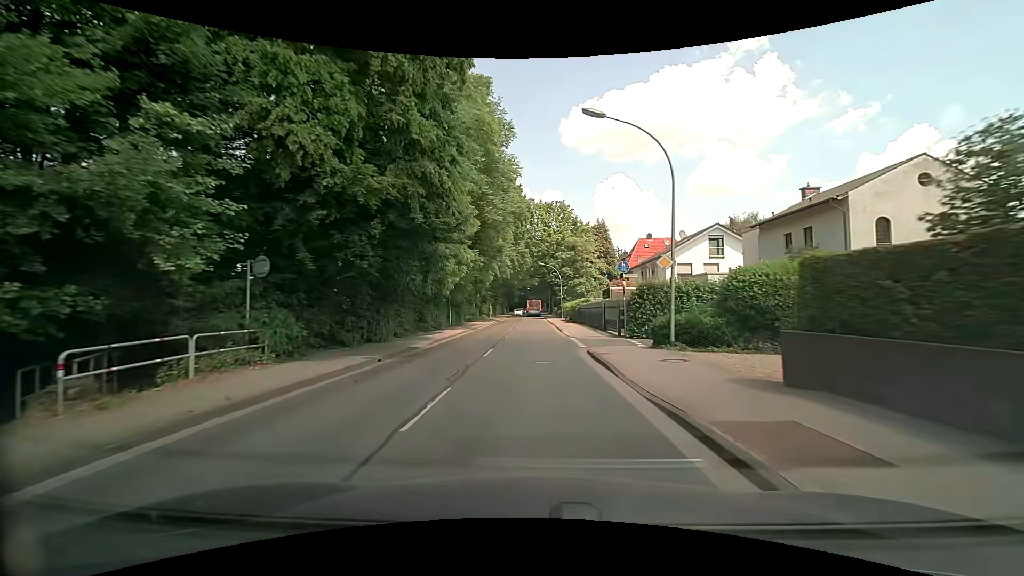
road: tertiary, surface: asphalt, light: Day
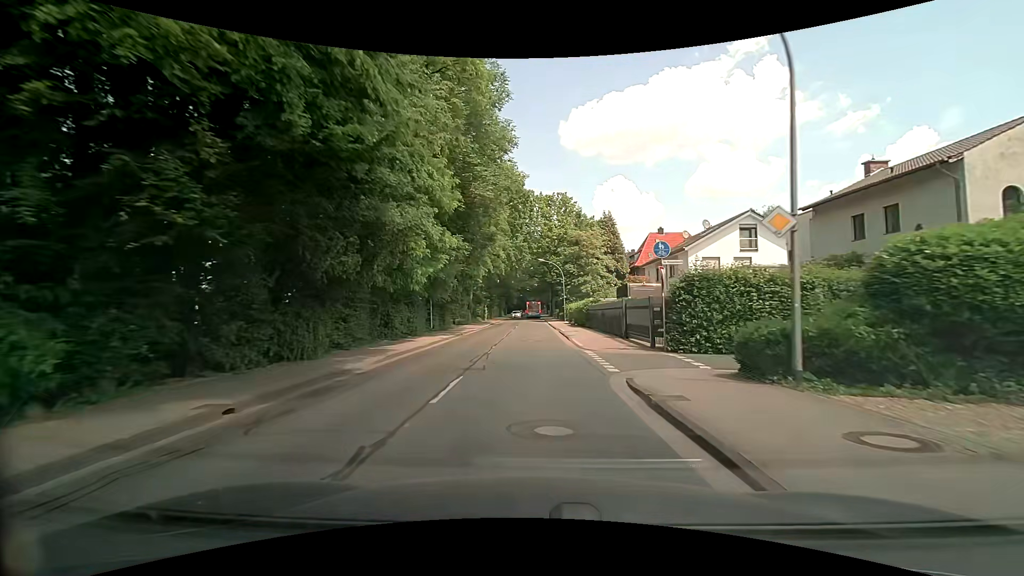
(0.0, +7.7) m; 0°
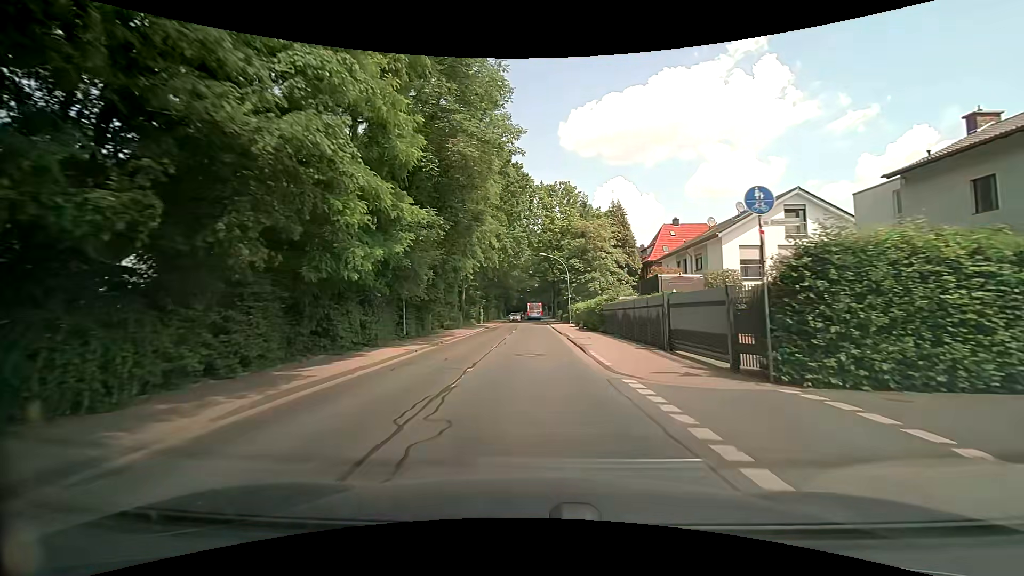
(+0.1, +7.6) m; 0°
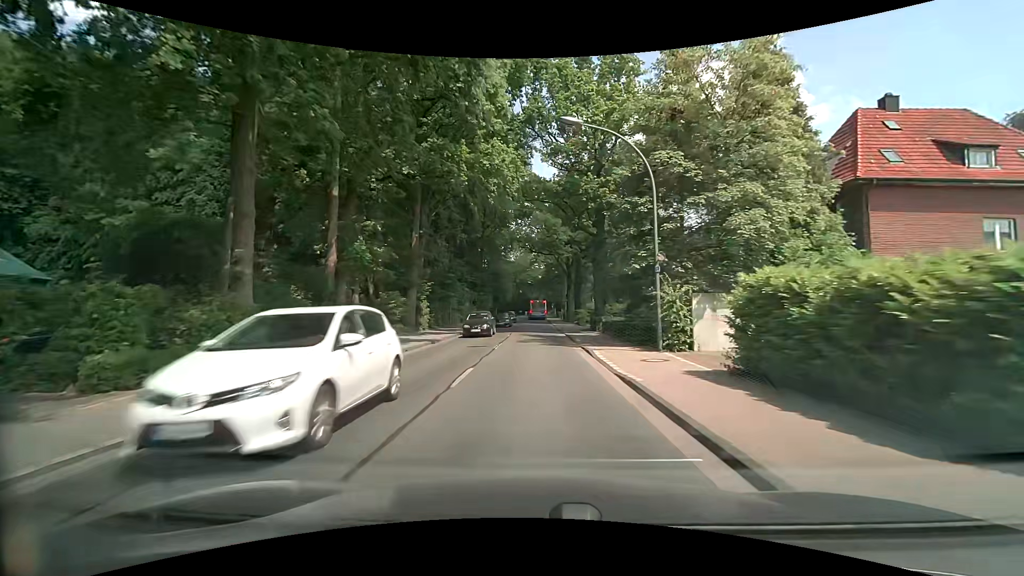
(-0.1, +38.0) m; -1°
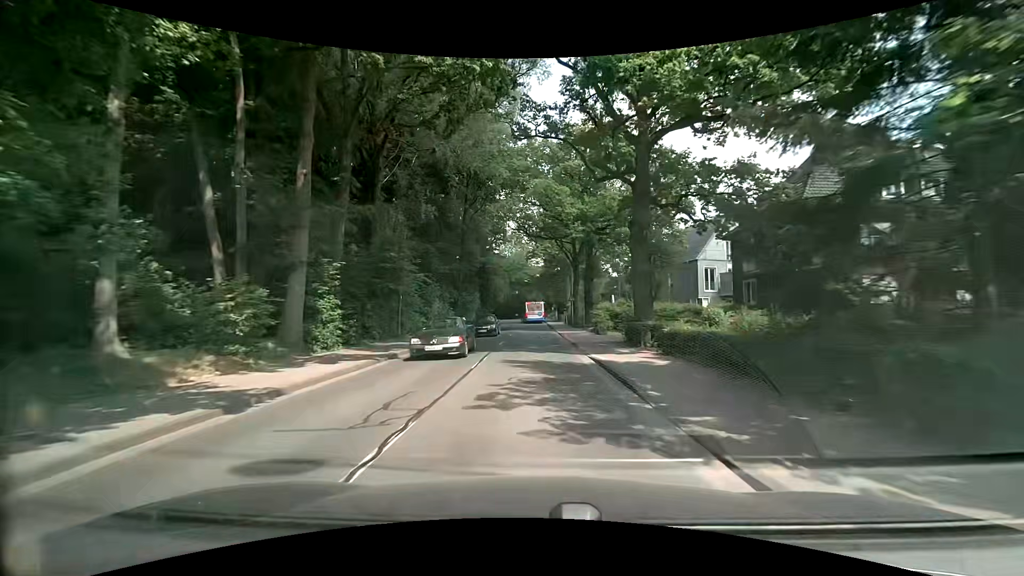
(+0.1, +15.2) m; 0°
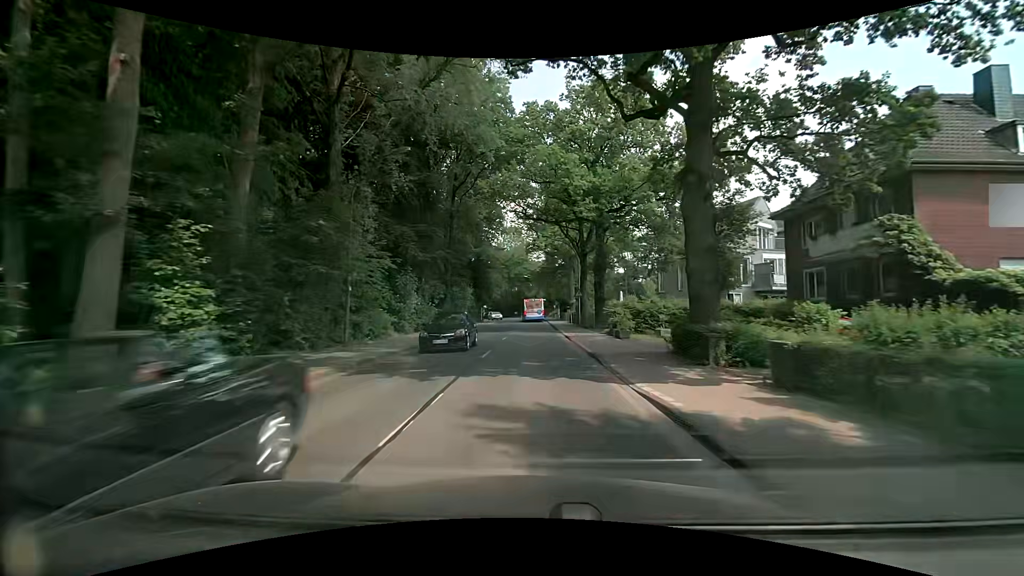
(+0.1, +7.5) m; 0°
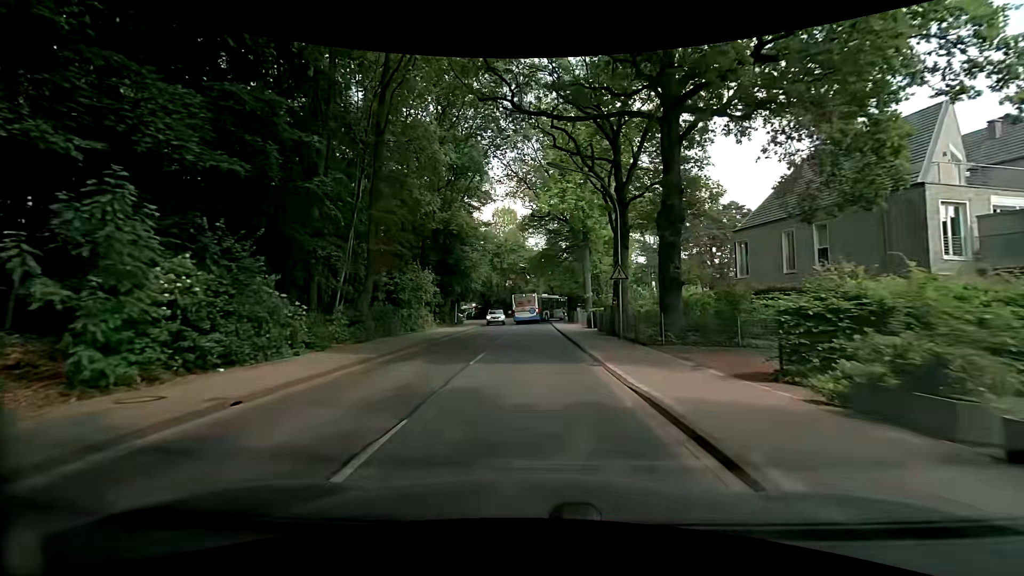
(+0.2, +20.8) m; +1°
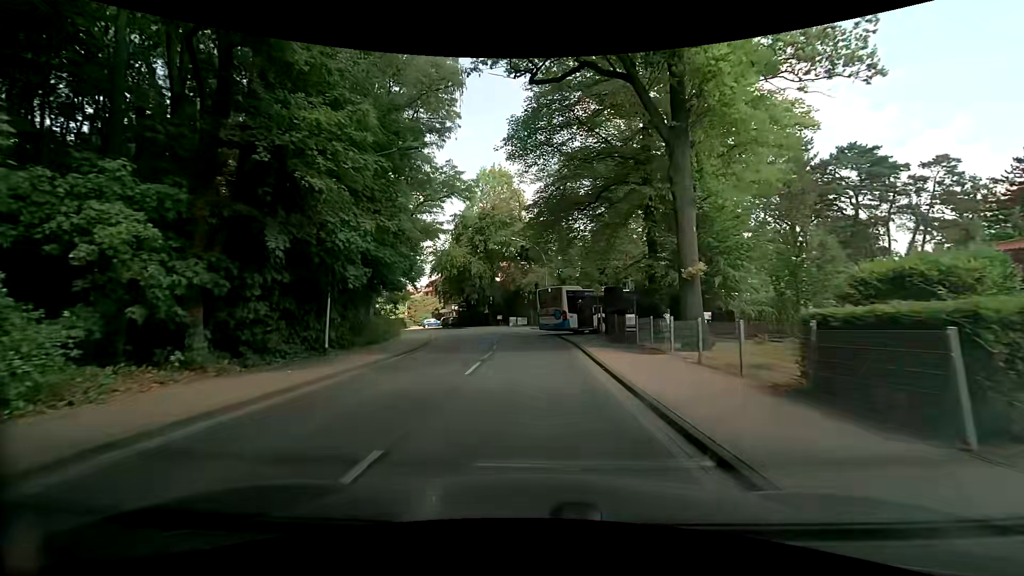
(0.0, +29.5) m; +1°
(0, +10) (-1, +20) (-2, +30) (-4, +40) (-7, +49) (-11, +58) (-15, +67) (-20, +76) (-25, +85) (-31, +93) m
